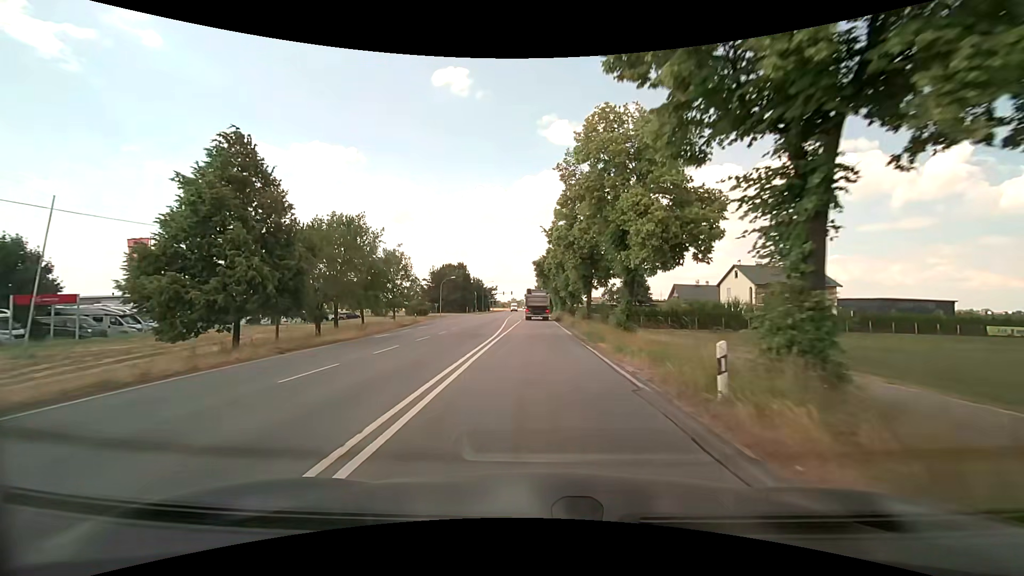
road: secondary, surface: asphalt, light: Day
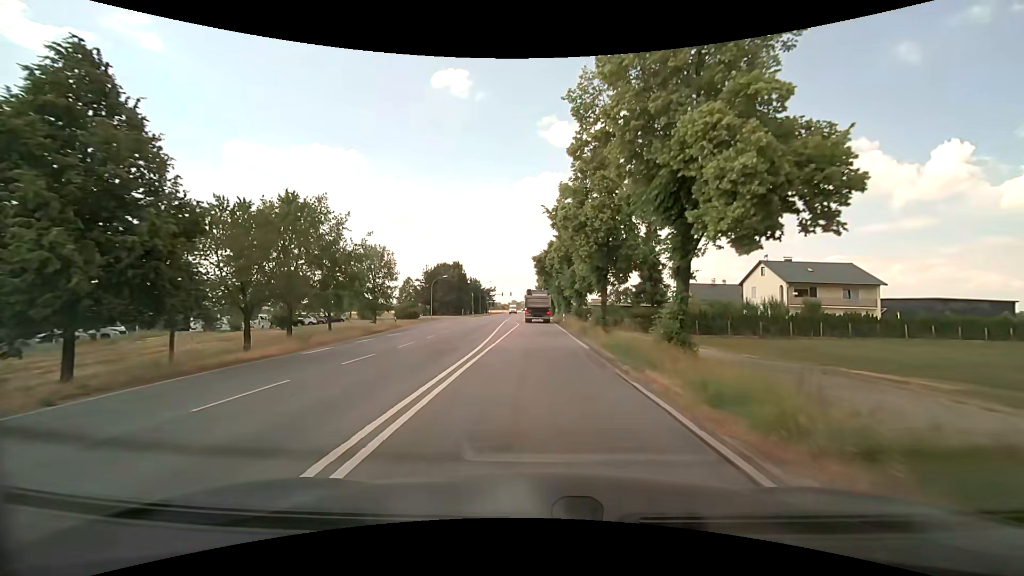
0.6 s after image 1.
(0.0, +8.2) m; 0°
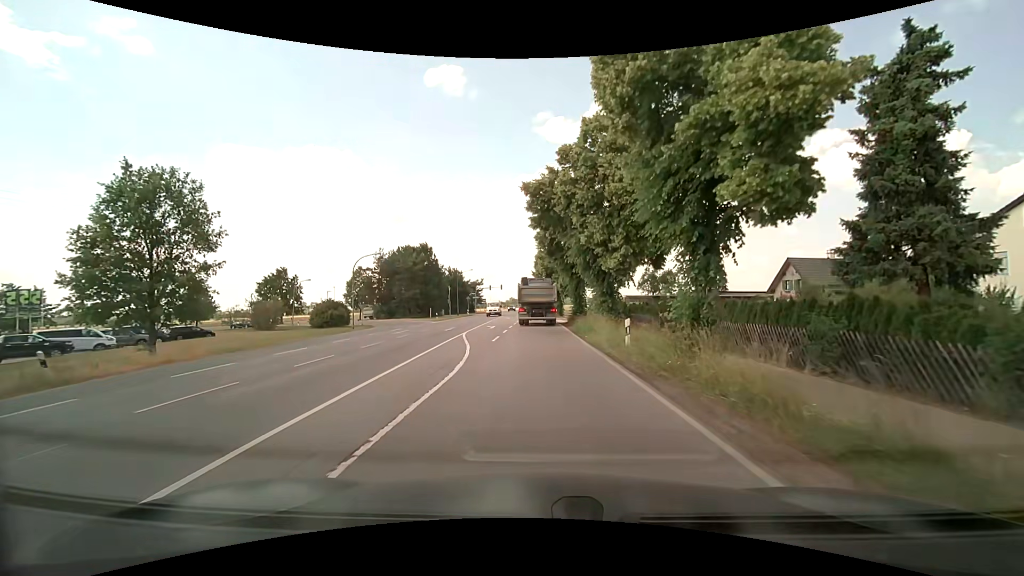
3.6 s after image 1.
(0.0, +34.3) m; 0°
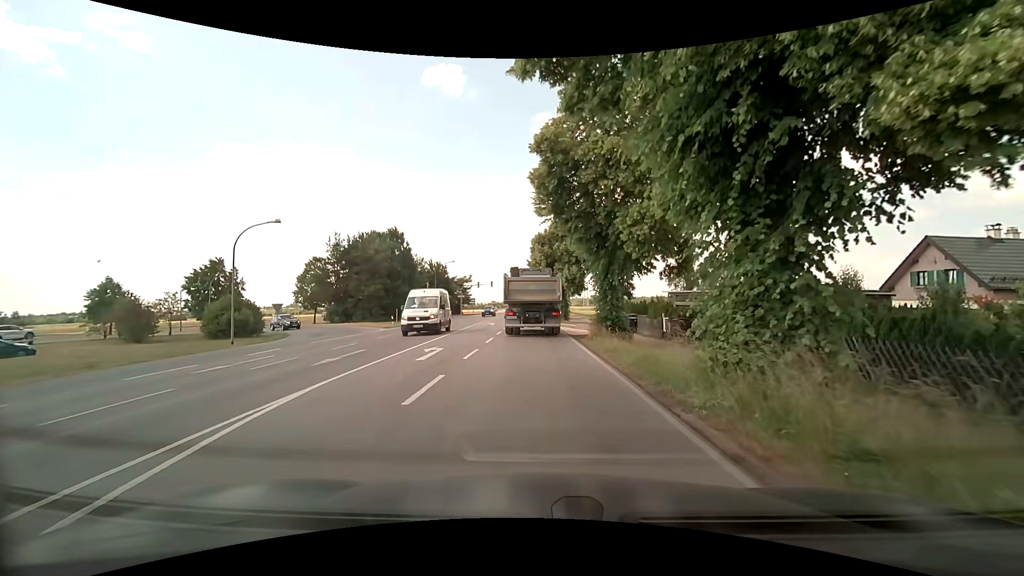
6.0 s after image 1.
(+0.1, +18.0) m; 0°
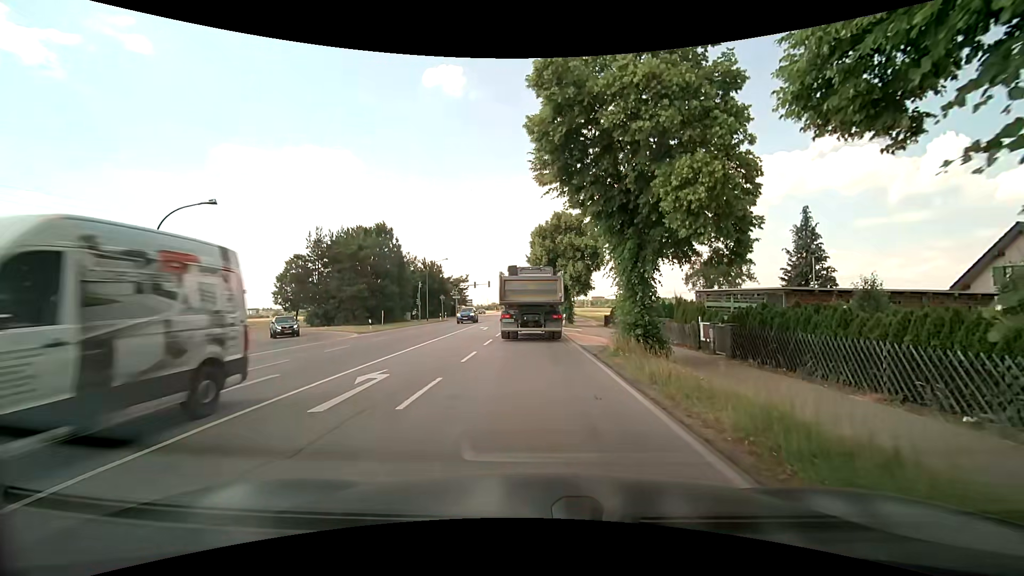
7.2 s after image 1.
(0.0, +6.0) m; -1°
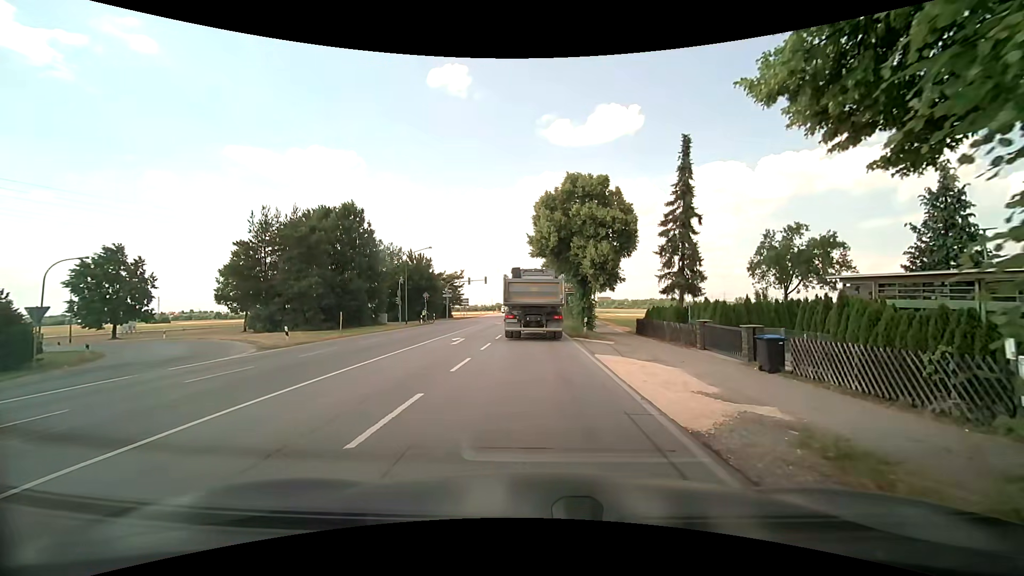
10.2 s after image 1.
(+0.1, +13.8) m; -1°
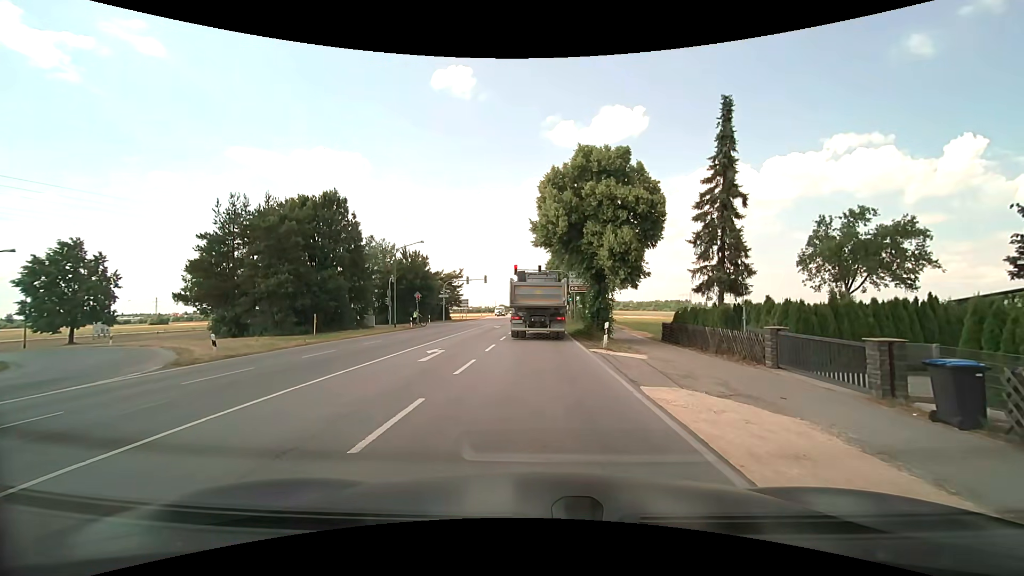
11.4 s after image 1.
(0.0, +6.2) m; 0°
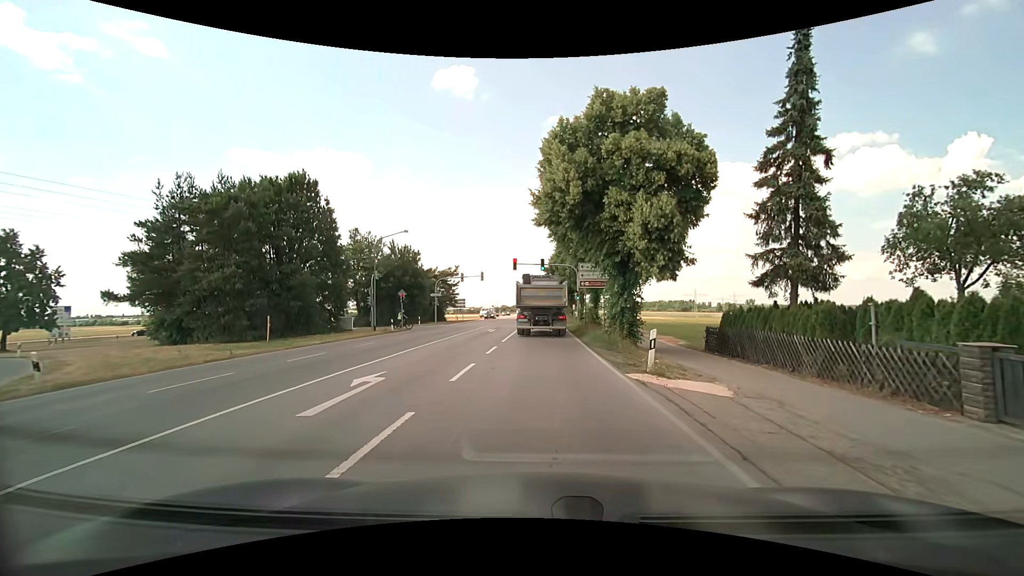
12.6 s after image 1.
(0.0, +7.2) m; 0°
(0, +10) (0, +20) (0, +30) (0, +40) (0, +50) (0, +60) (0, +70) (0, +80) (0, +90) (+1, +100) m
